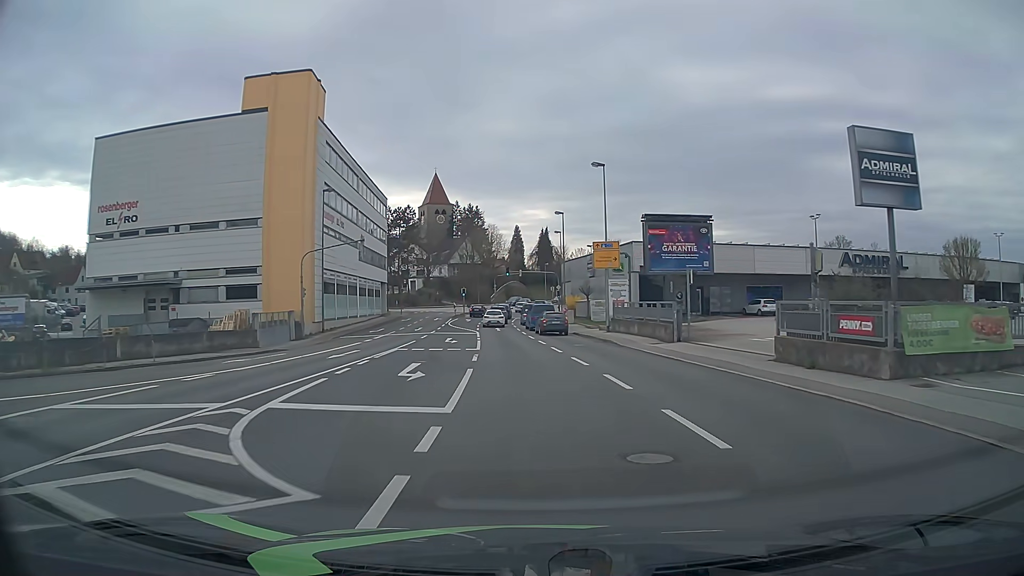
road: tertiary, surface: asphalt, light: Day
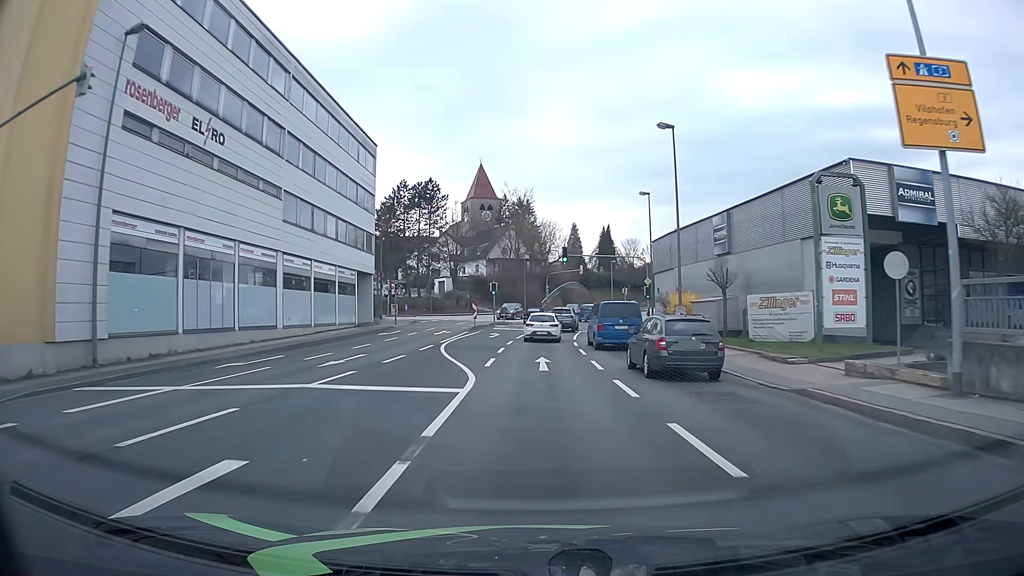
(-1.1, +31.1) m; -5°
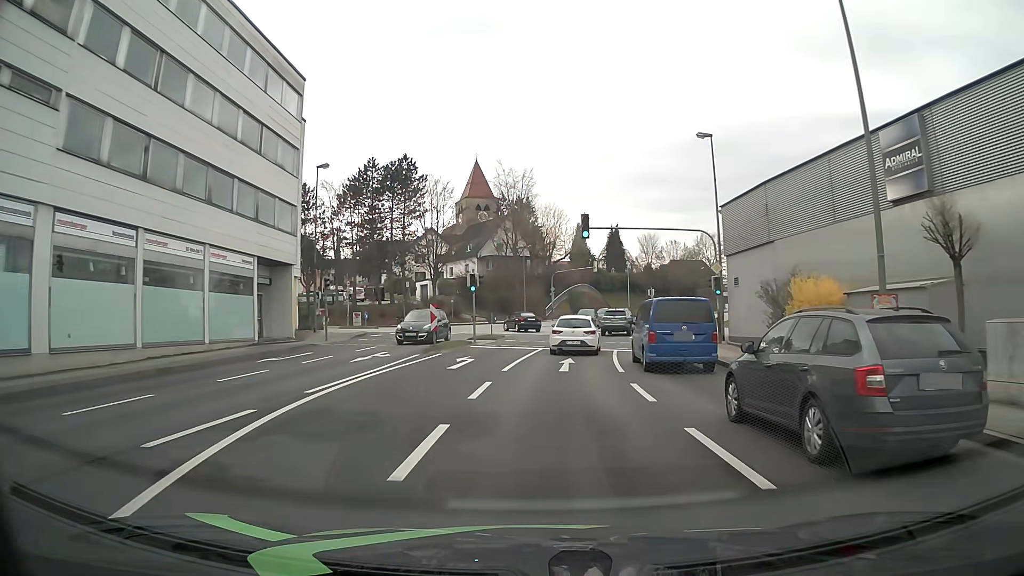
(-0.1, +18.6) m; 0°
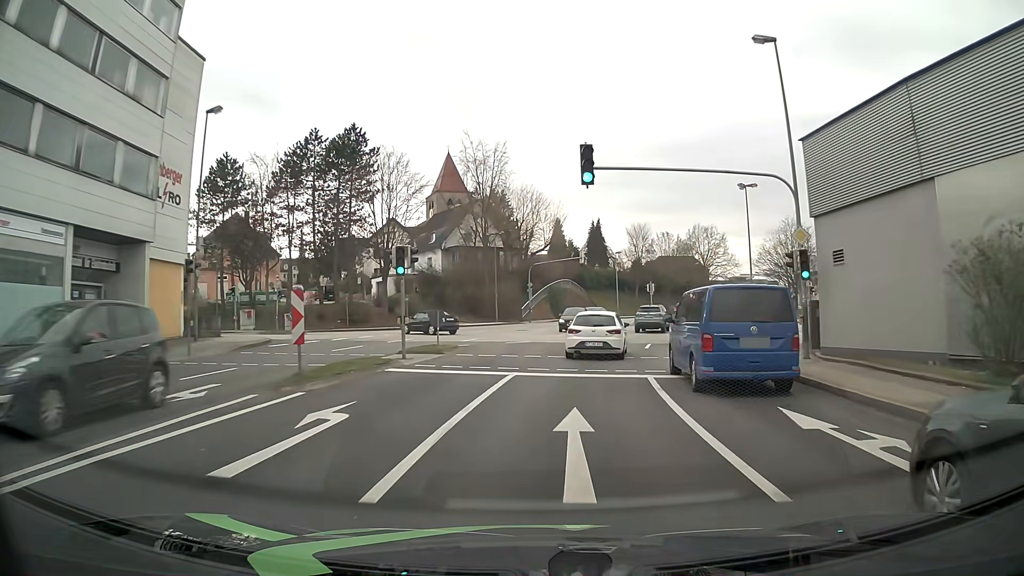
(+0.2, +12.7) m; +2°
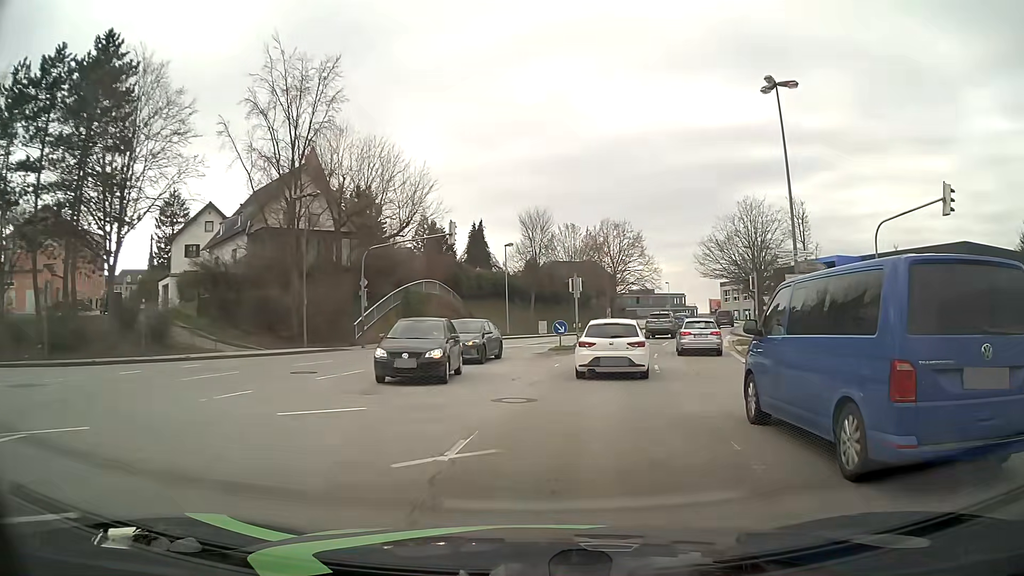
(+2.0, +25.4) m; +10°
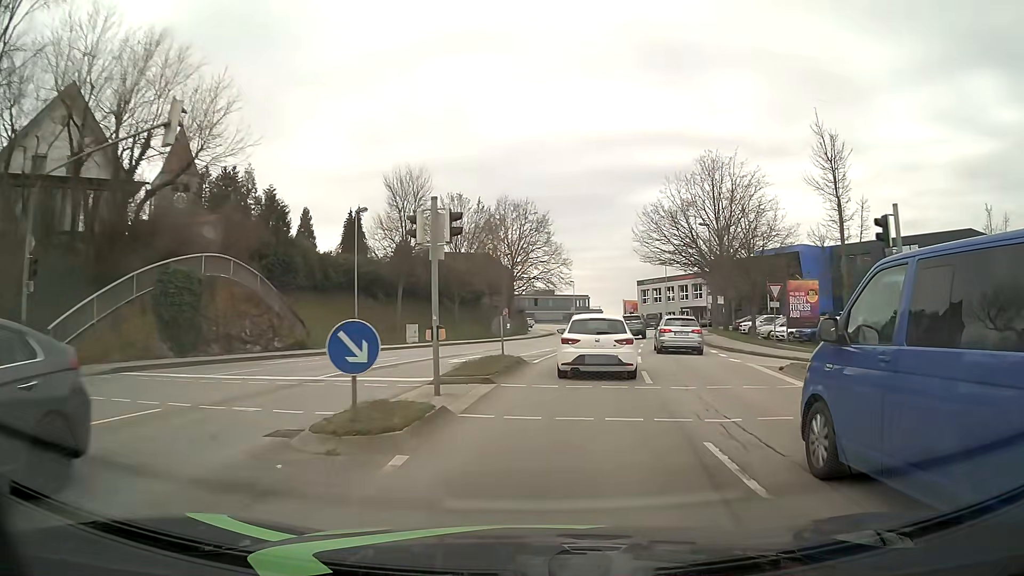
(+1.6, +19.8) m; +9°
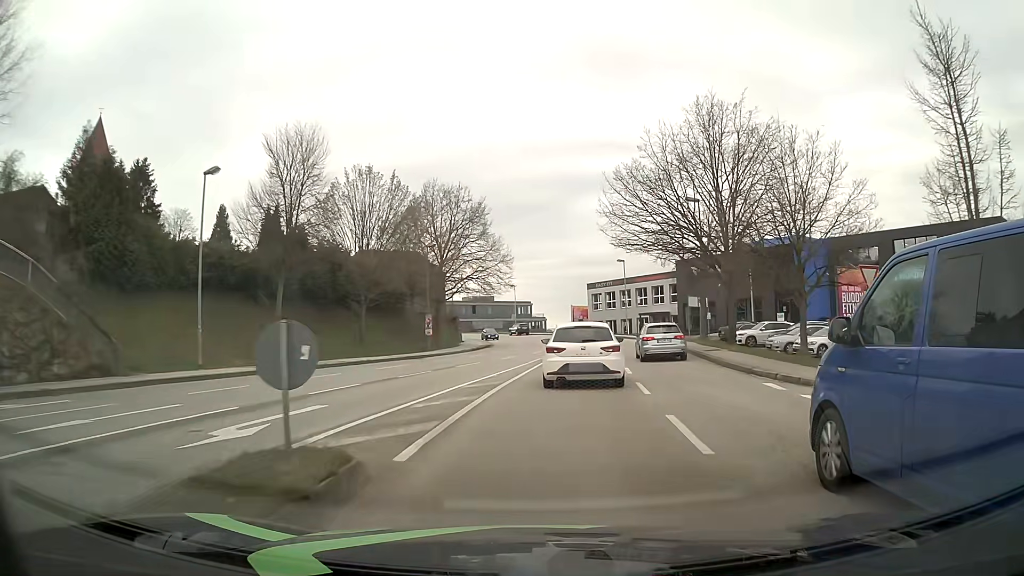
(+0.6, +13.2) m; +5°
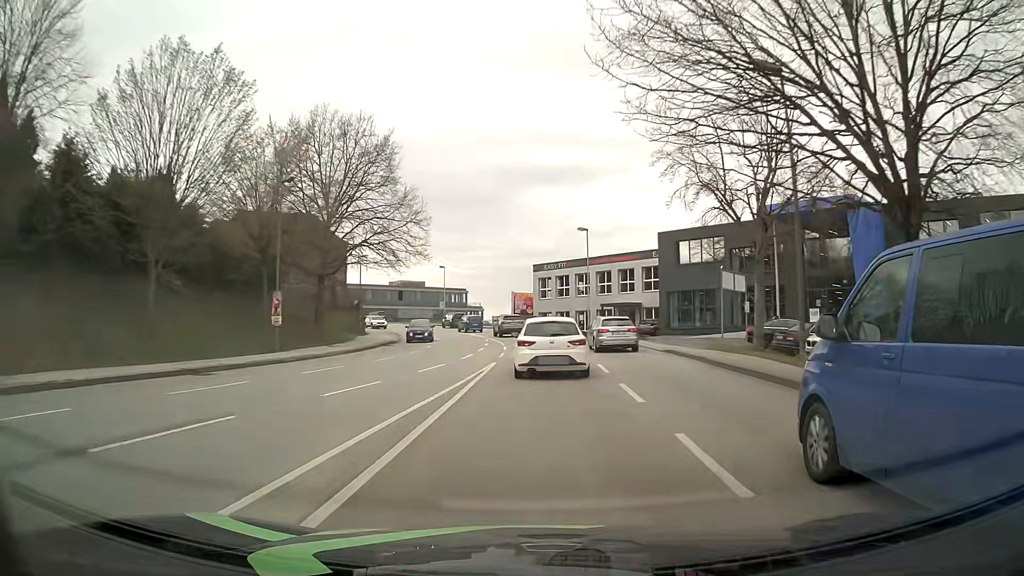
(+1.0, +20.0) m; +5°
(0, +10) (0, +20) (0, +30) (0, +40) (-2, +50) (-4, +60) (-7, +69) (-11, +78) (-16, +87) (-21, +95) m
